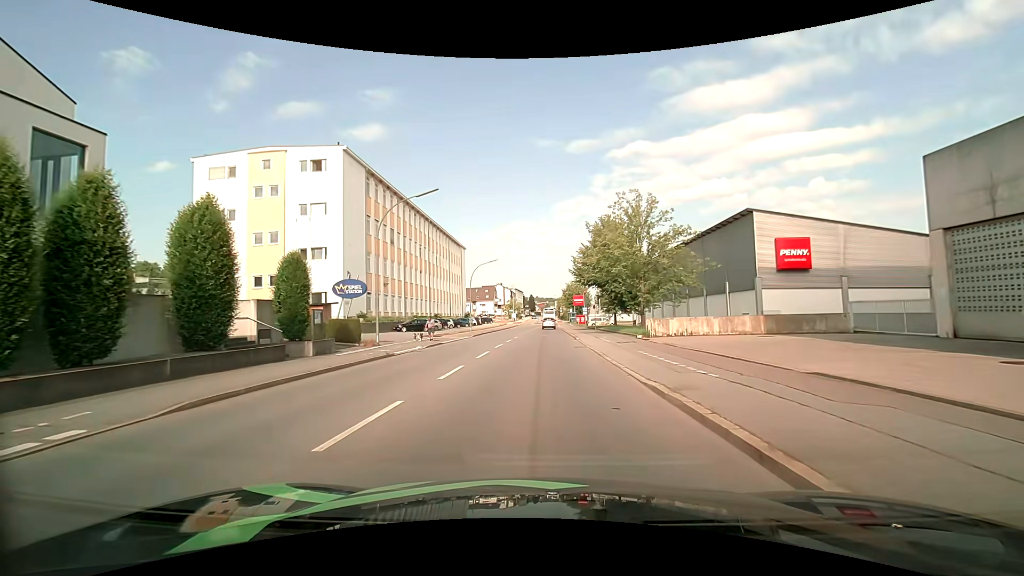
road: tertiary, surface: asphalt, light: Day
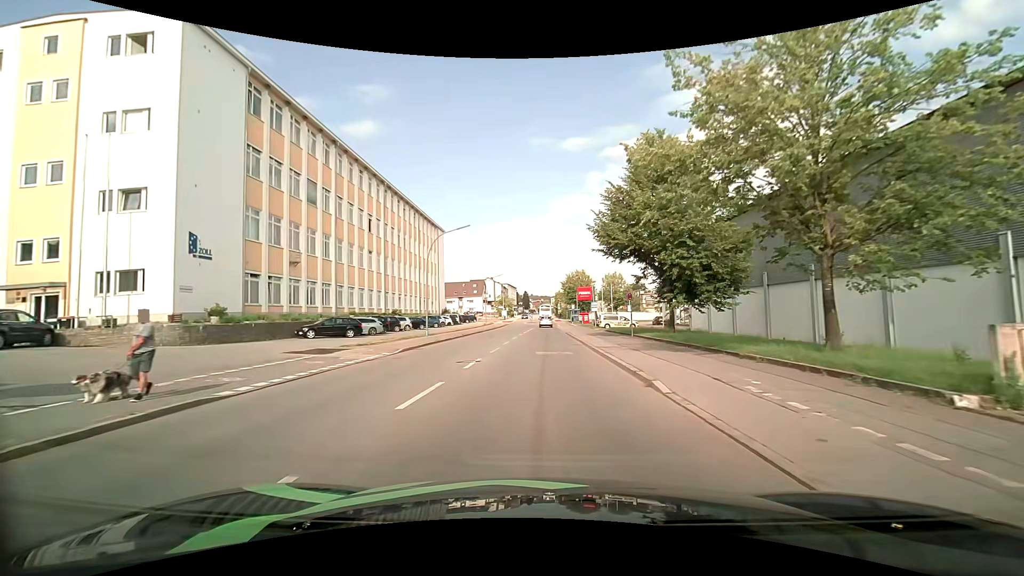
(+0.2, +22.4) m; +1°
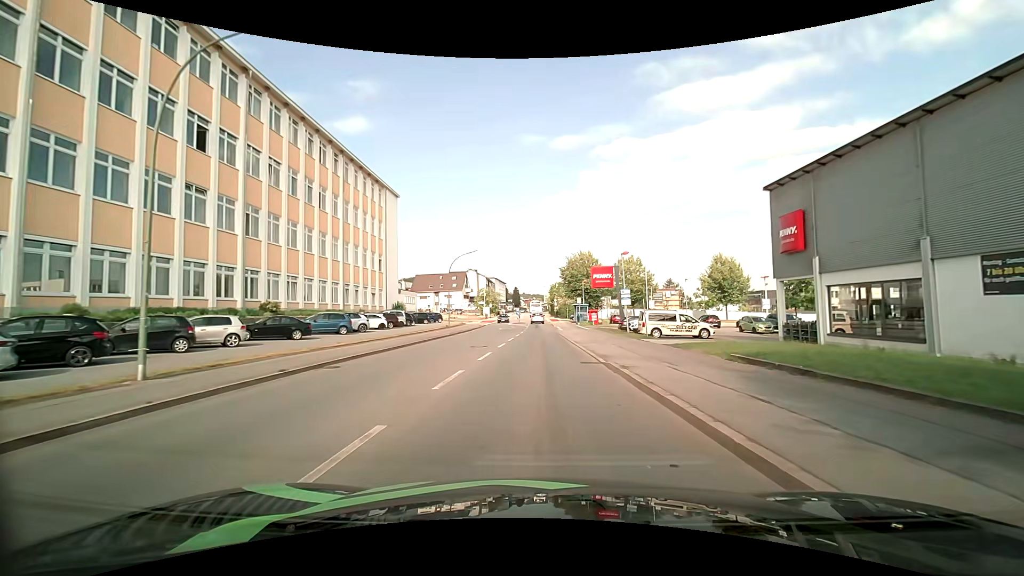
(+0.2, +28.8) m; +1°
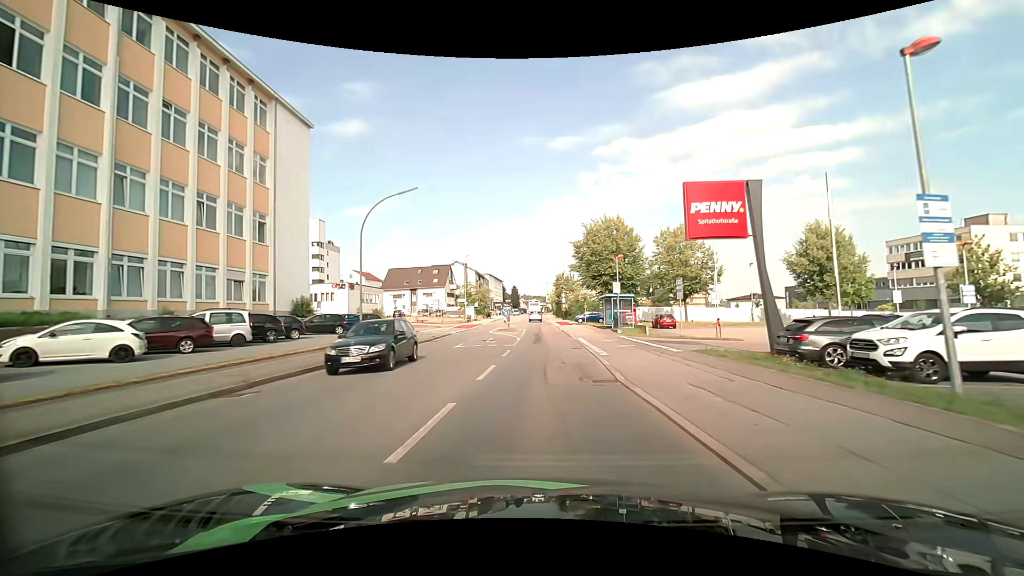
(0.0, +28.9) m; 0°
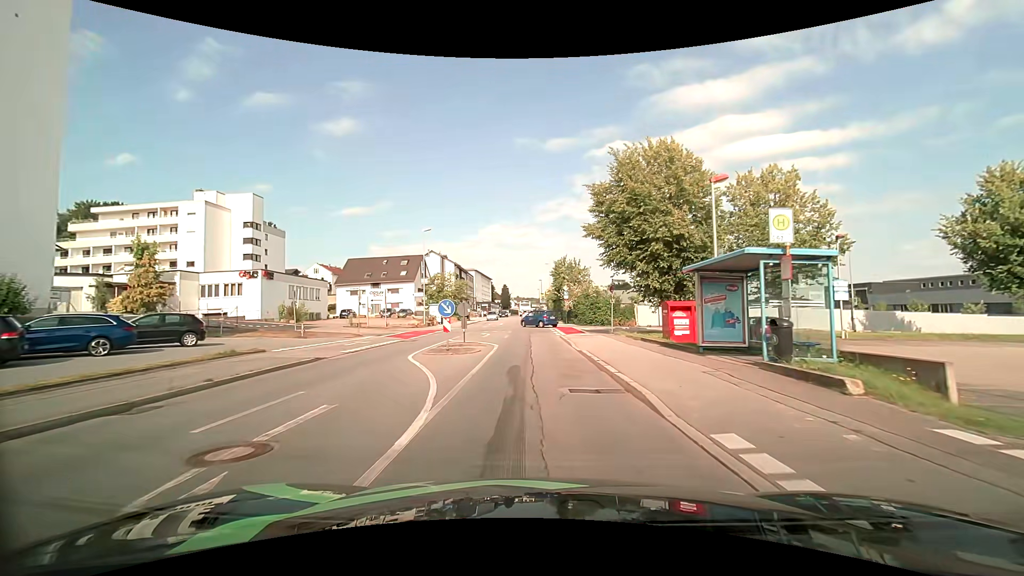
(+0.3, +23.1) m; +2°
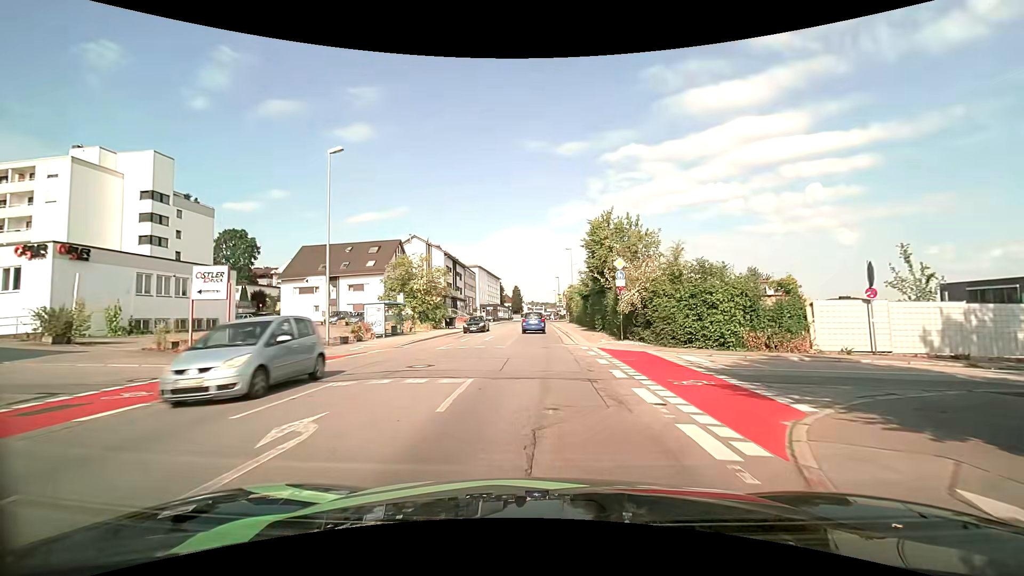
(-0.8, +26.9) m; -3°
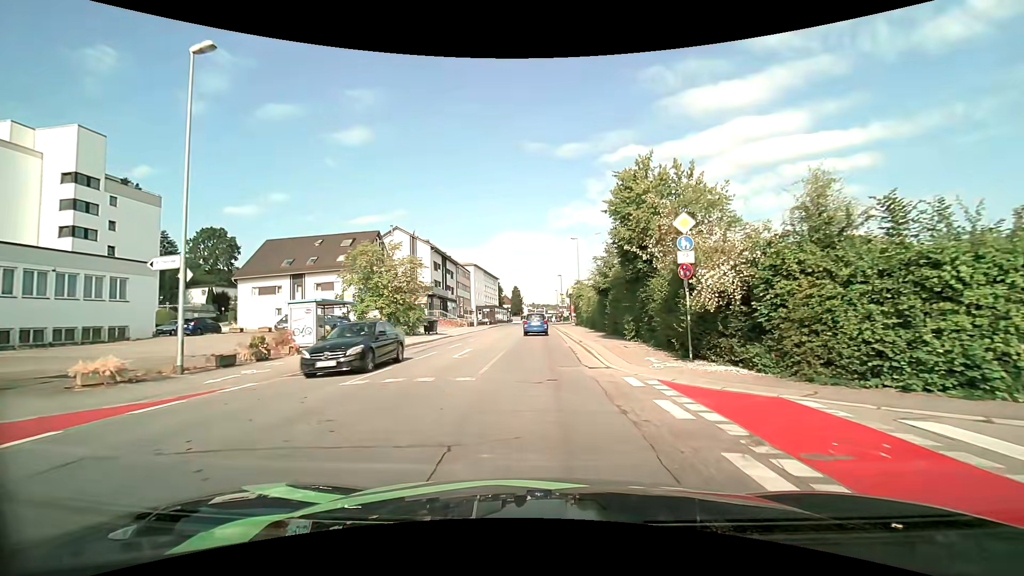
(+0.2, +10.6) m; +1°
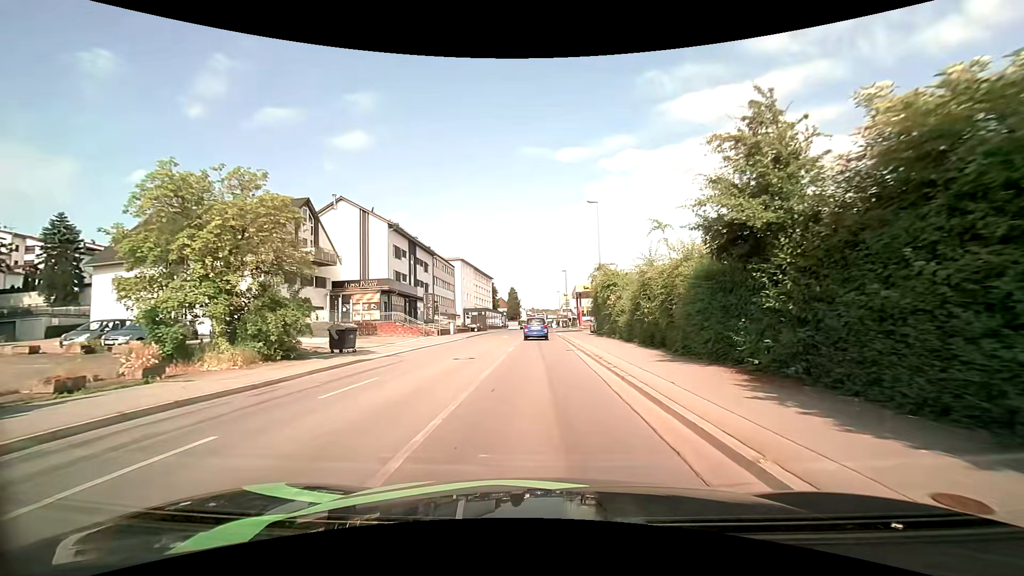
(0.0, +20.2) m; 0°
(0, +10) (0, +20) (0, +30) (0, +40) (0, +50) (0, +60) (0, +70) (0, +80) (0, +90) (0, +100) m
